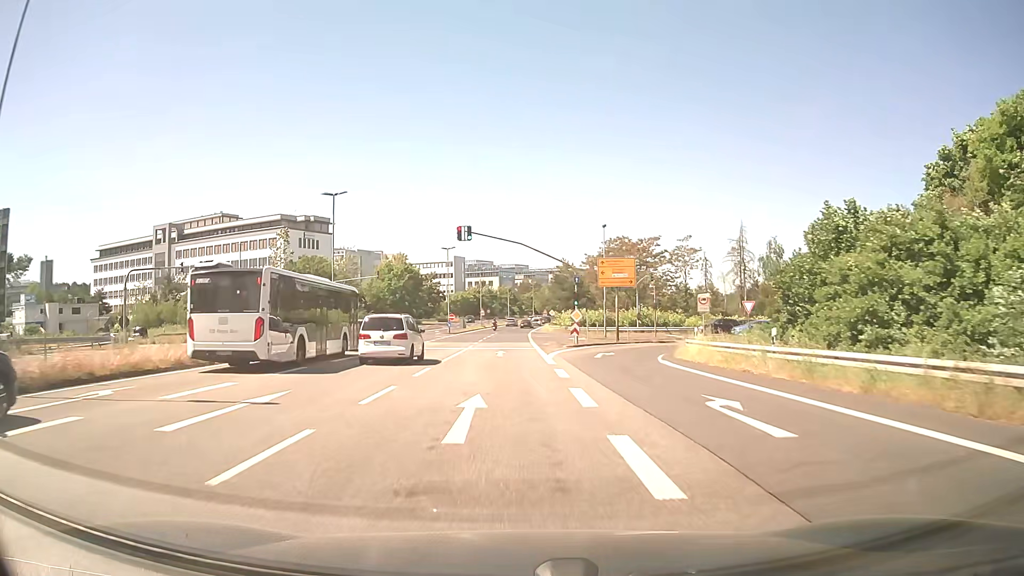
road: secondary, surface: asphalt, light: Day
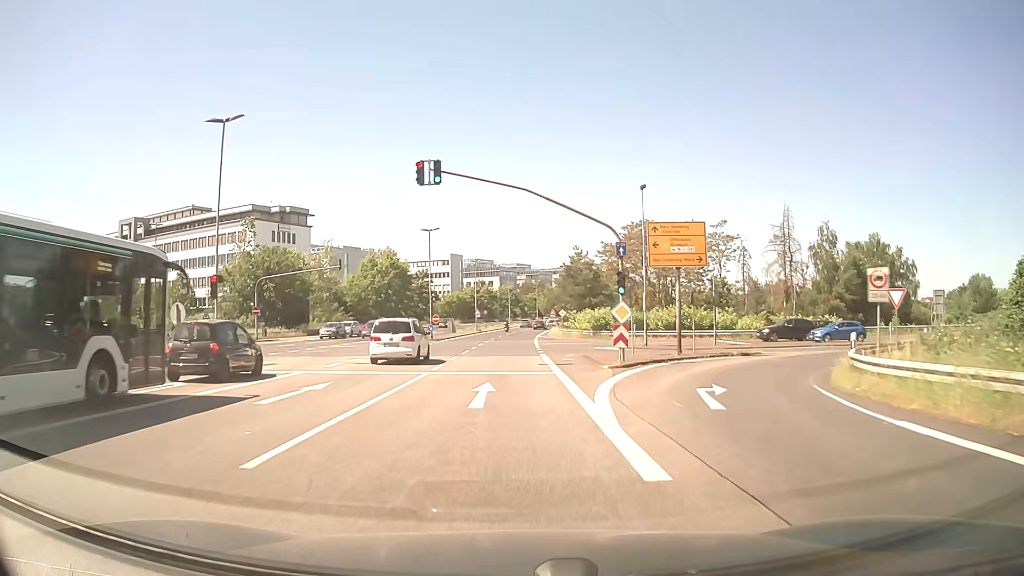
(-0.1, +17.1) m; 0°
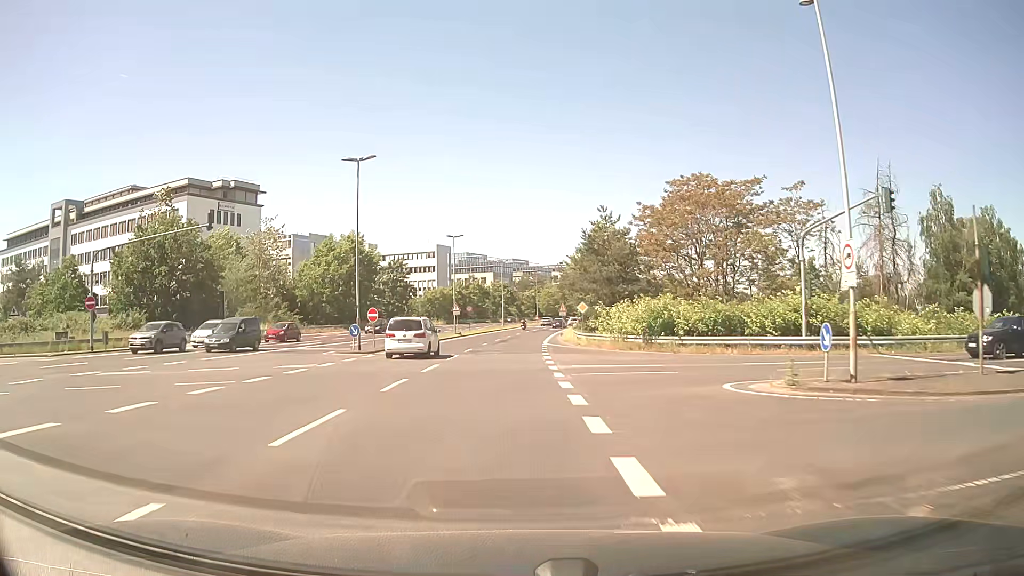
(+0.1, +25.6) m; 0°
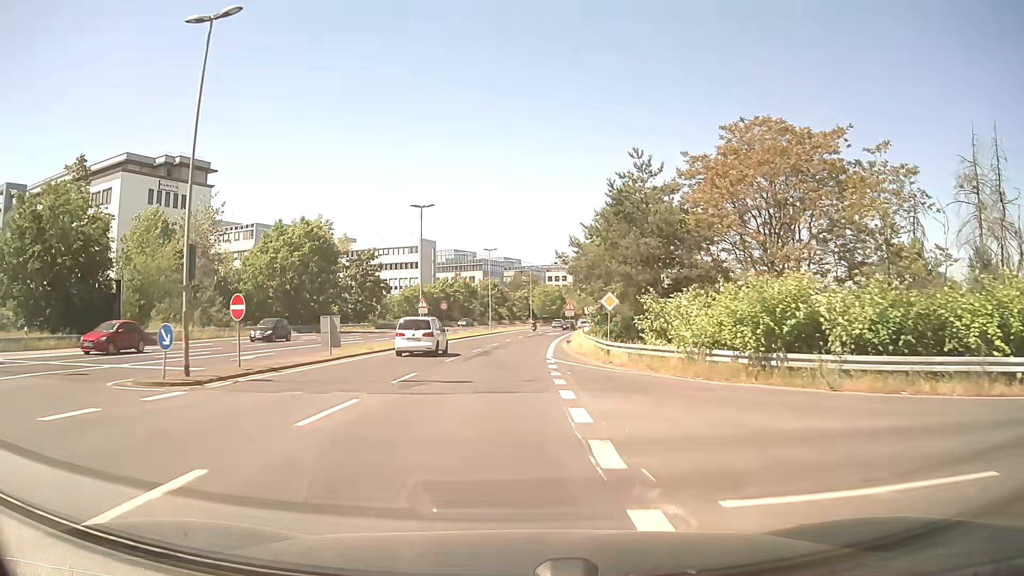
(0.0, +17.0) m; +1°
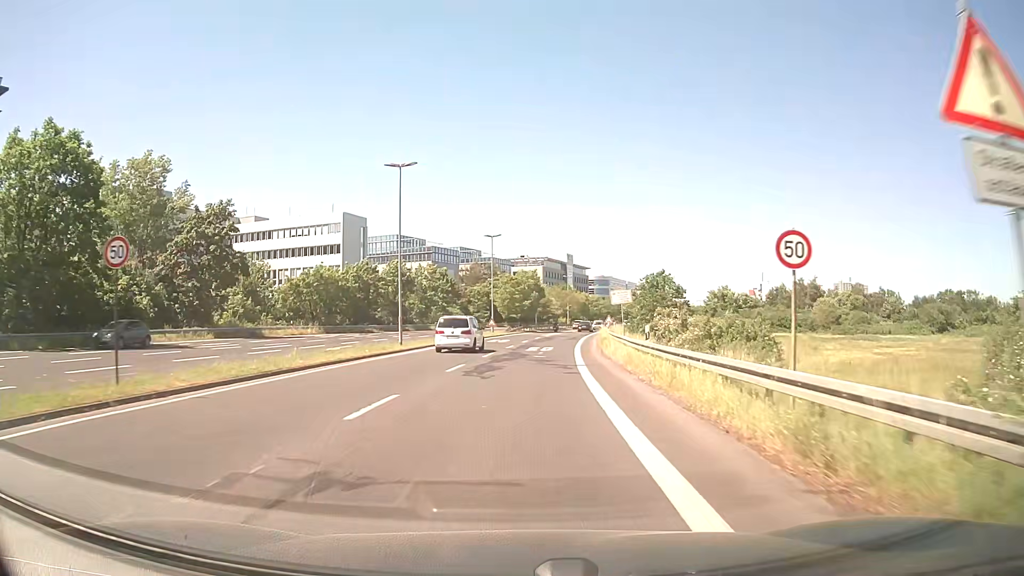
(+0.8, +41.9) m; +3°
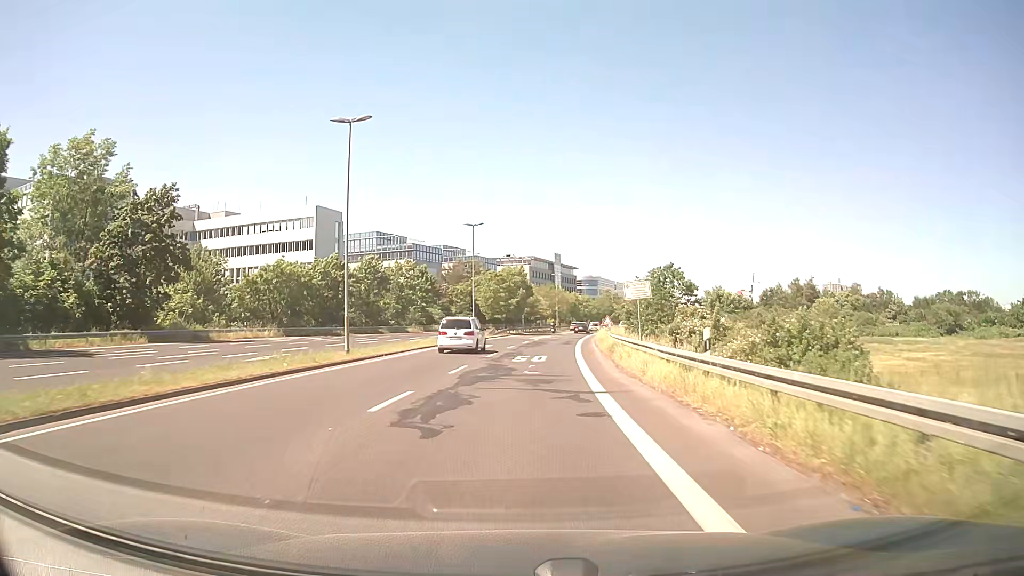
(+0.1, +8.2) m; +1°
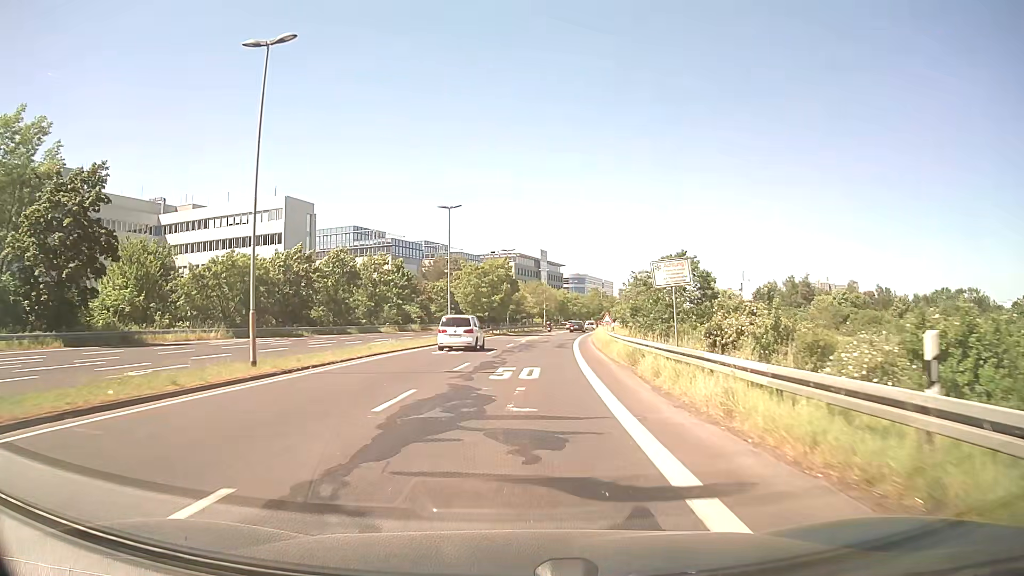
(+0.1, +8.2) m; +1°
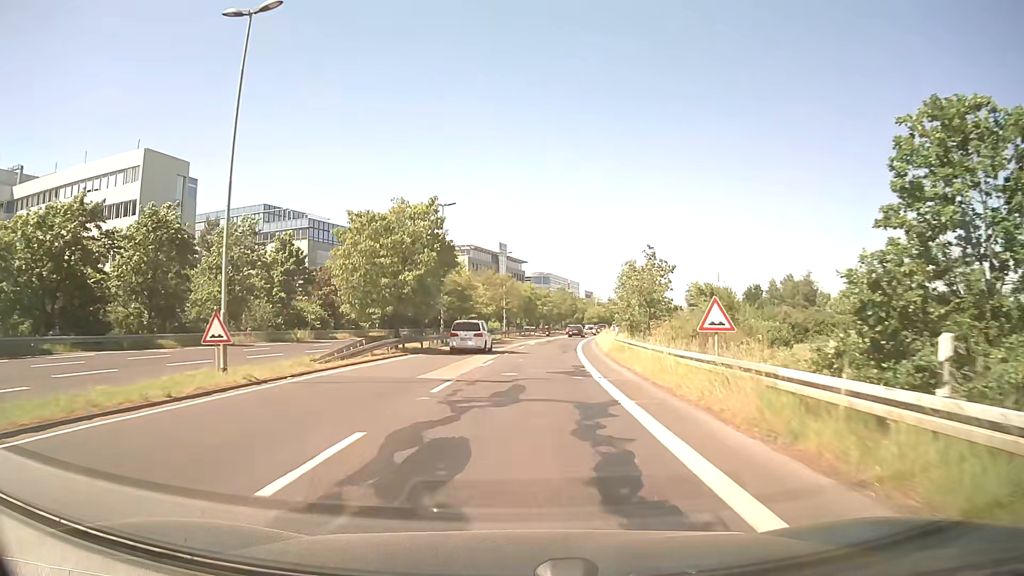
(+1.1, +32.0) m; +3°
(0, +10) (+1, +20) (+1, +30) (+2, +40) (+3, +50) (+4, +60) (+5, +70) (+7, +80) (+9, +89) (+11, +99) m
